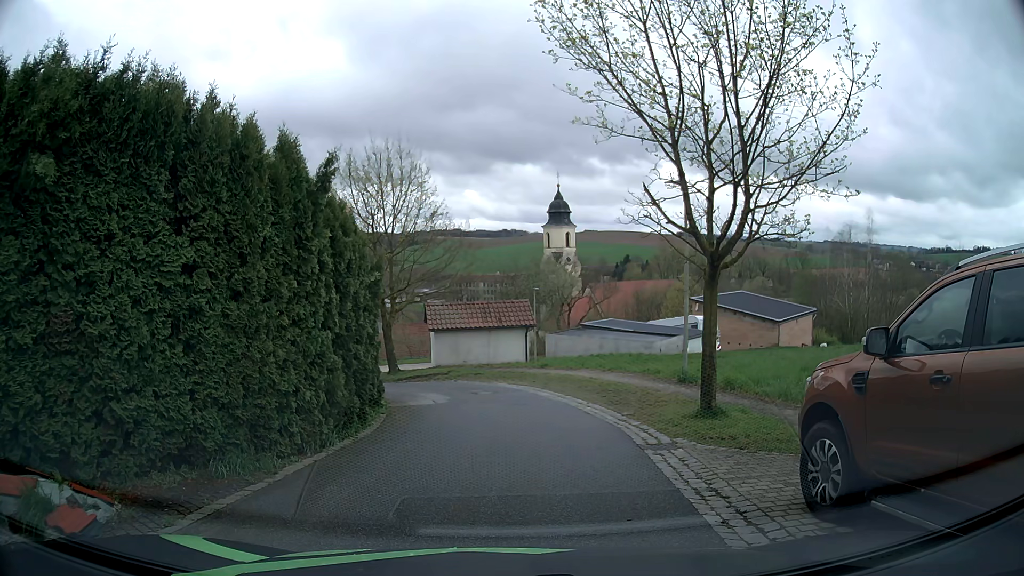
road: residential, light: Day
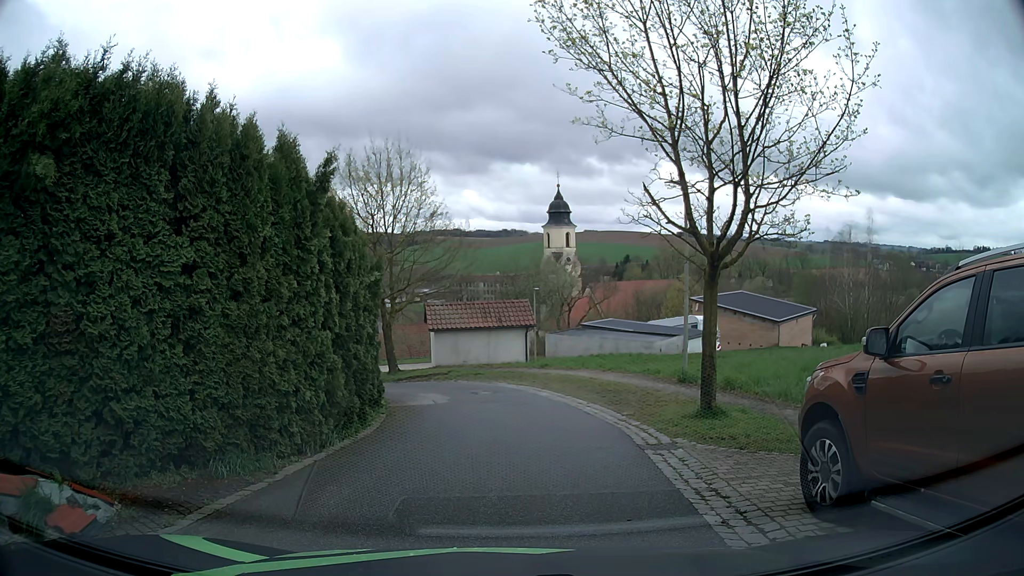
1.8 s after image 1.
(0.0, 0.0) m; 0°
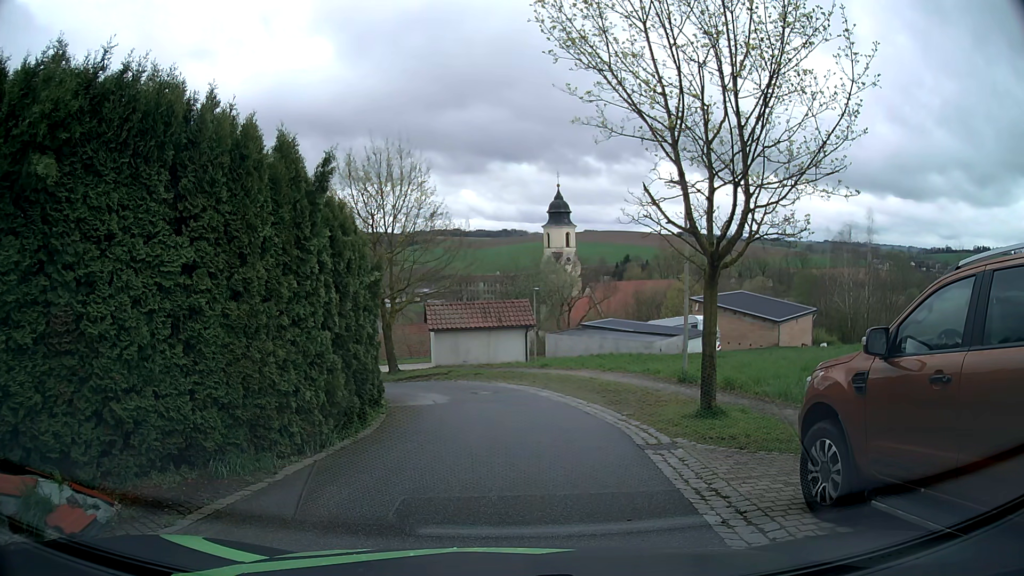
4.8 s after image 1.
(0.0, 0.0) m; 0°
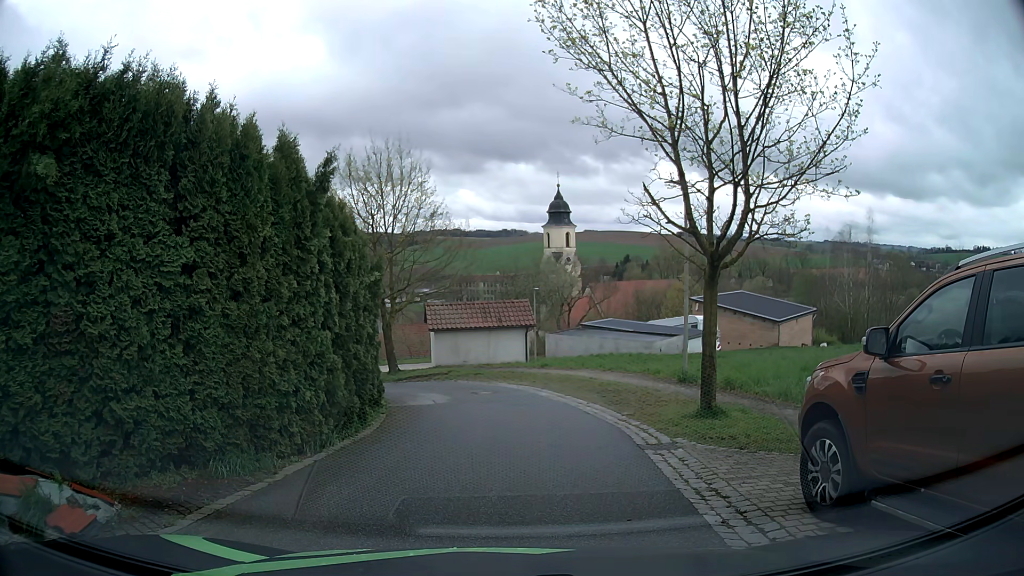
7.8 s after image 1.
(0.0, 0.0) m; 0°
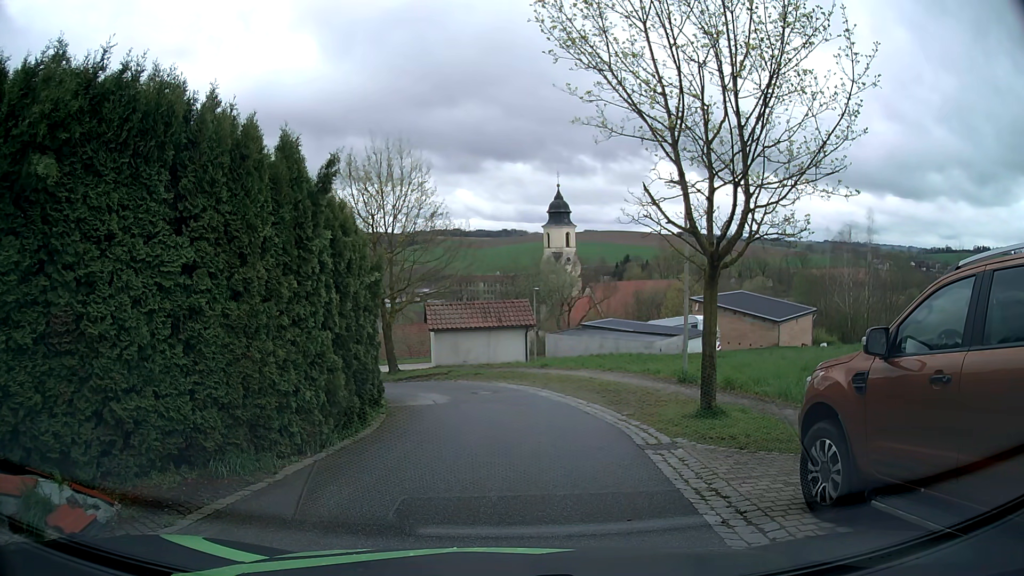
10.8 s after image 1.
(0.0, 0.0) m; 0°
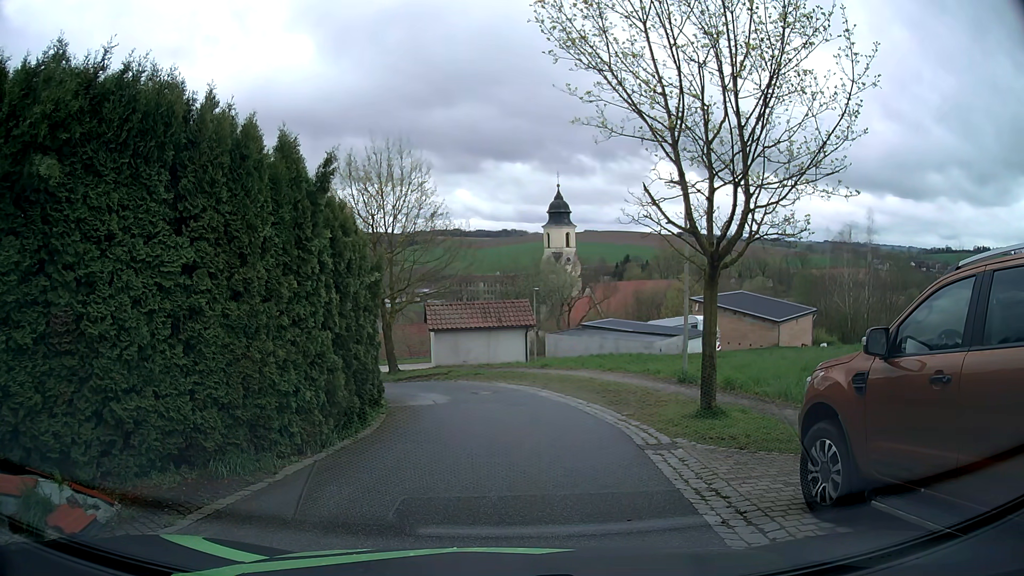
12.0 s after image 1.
(0.0, 0.0) m; 0°
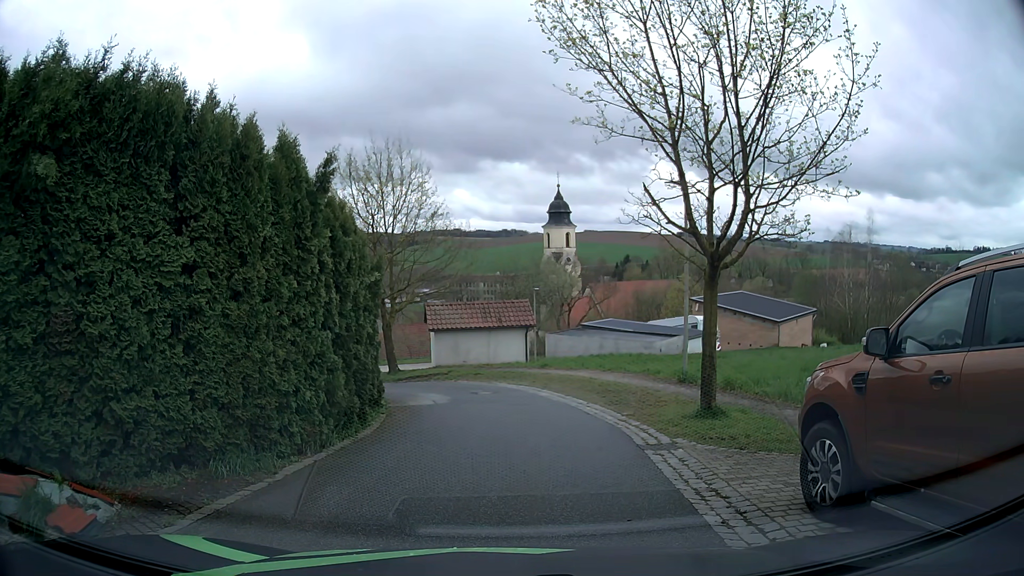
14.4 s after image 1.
(0.0, 0.0) m; 0°
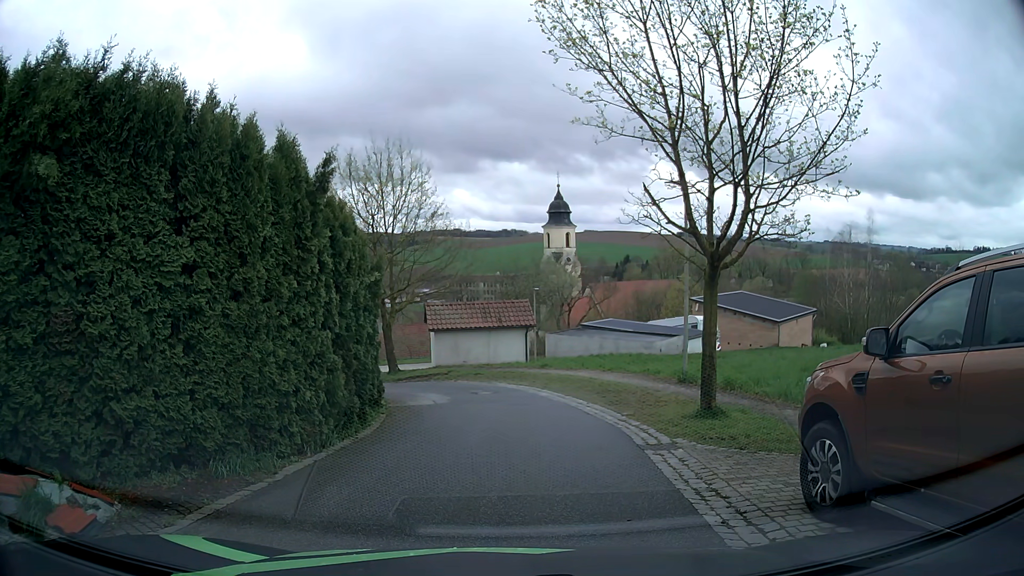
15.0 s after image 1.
(0.0, 0.0) m; 0°
(+1, +10) (0, +20) (-7, +27) (-17, +26) (-26, +21) (-33, +15) (-41, +8) (-49, +2) (-56, -5) (-64, -12) m
